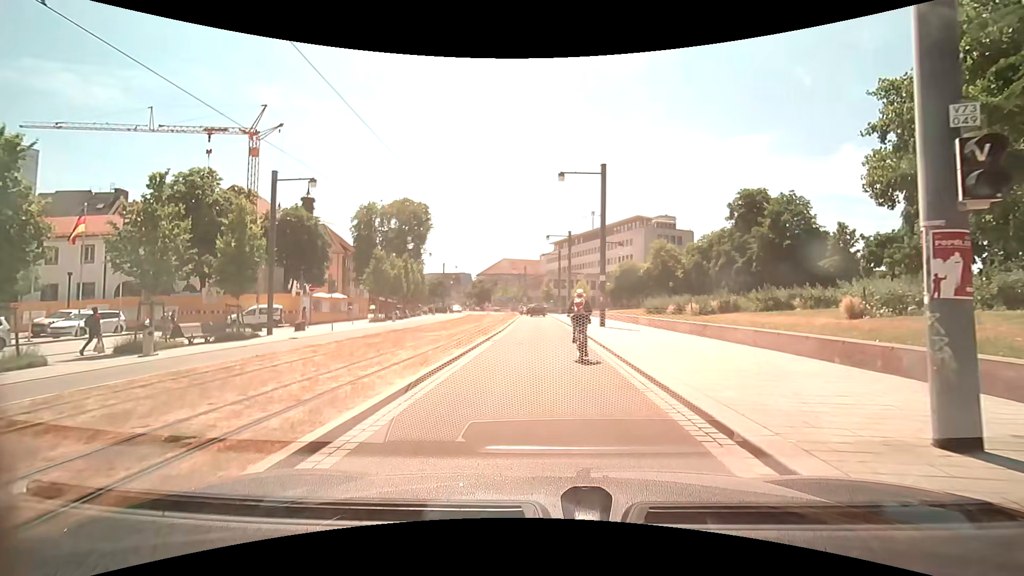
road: residential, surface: asphalt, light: Day
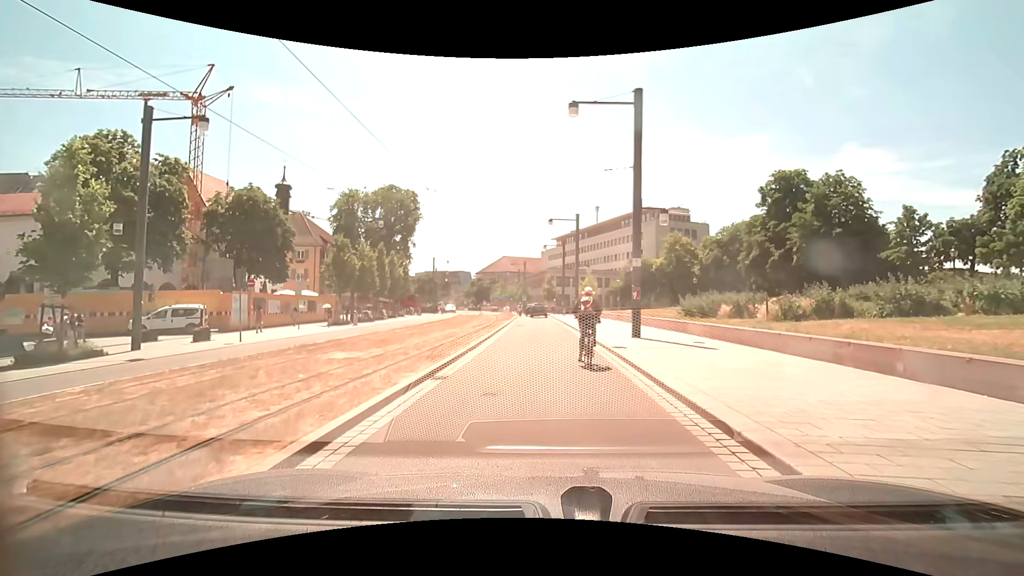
(+0.1, +10.0) m; 0°
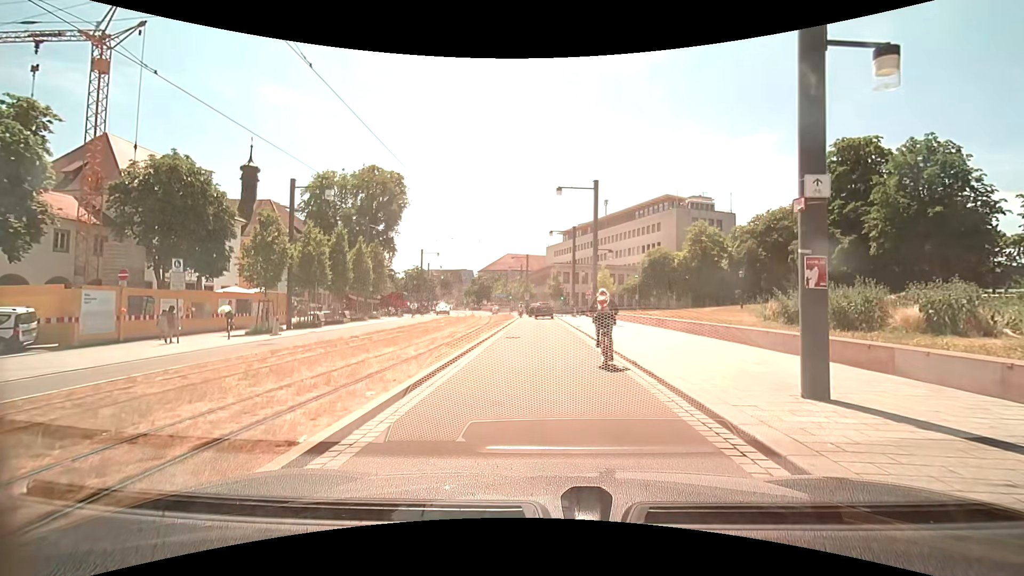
(-0.1, +11.8) m; -1°
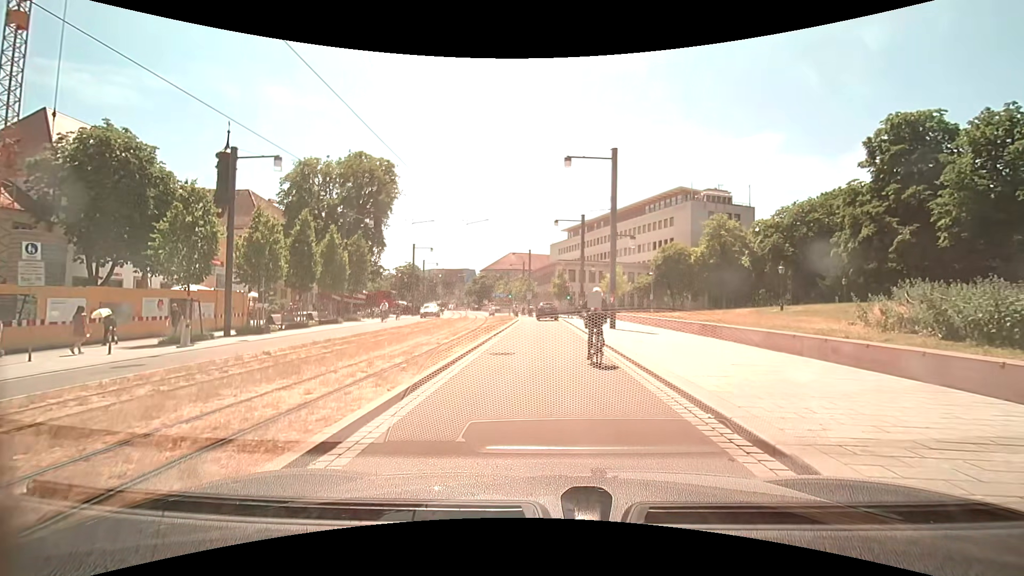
(0.0, +6.8) m; -1°
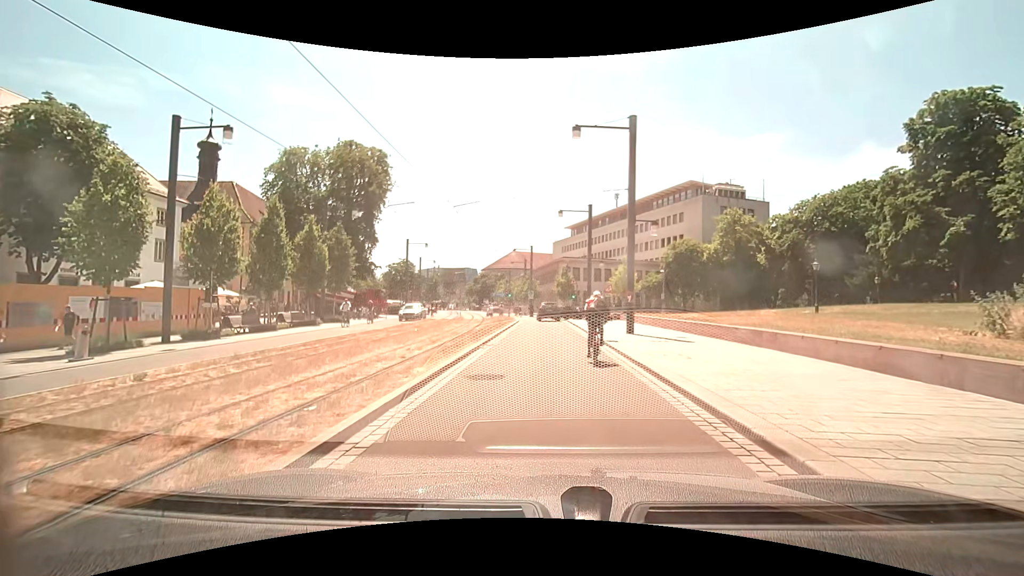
(0.0, +4.5) m; 0°
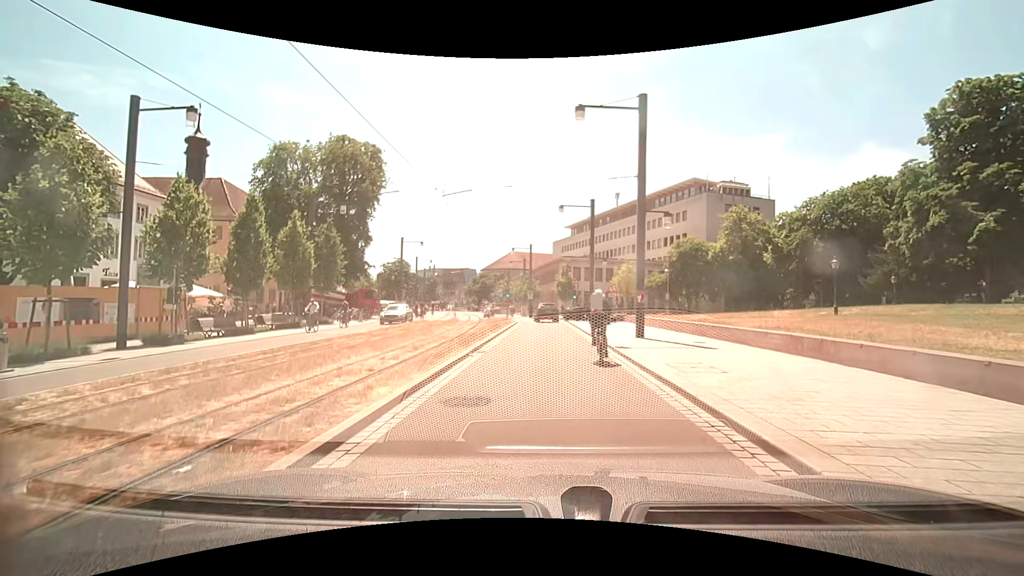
(0.0, +2.3) m; +1°
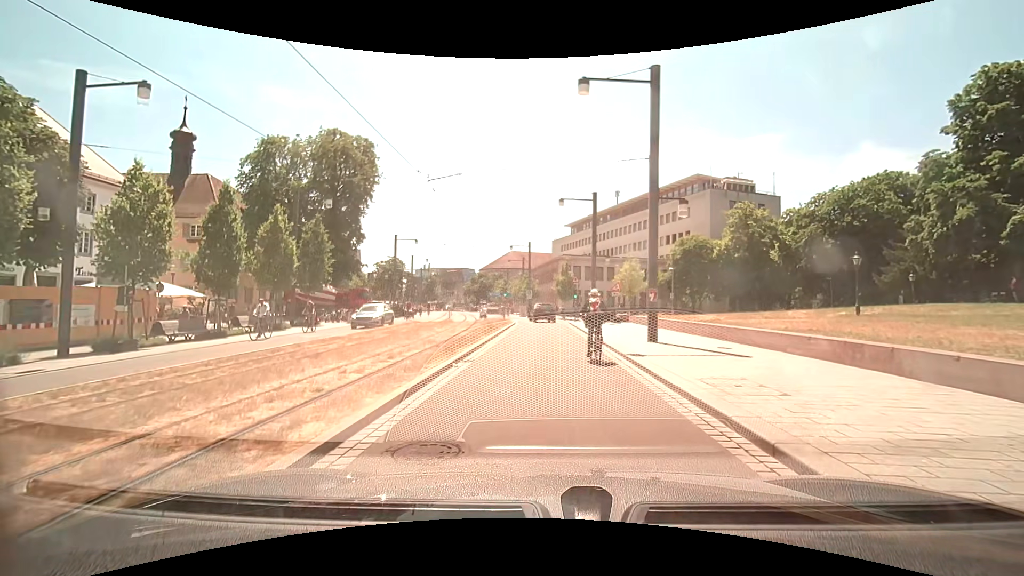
(0.0, +2.3) m; 0°
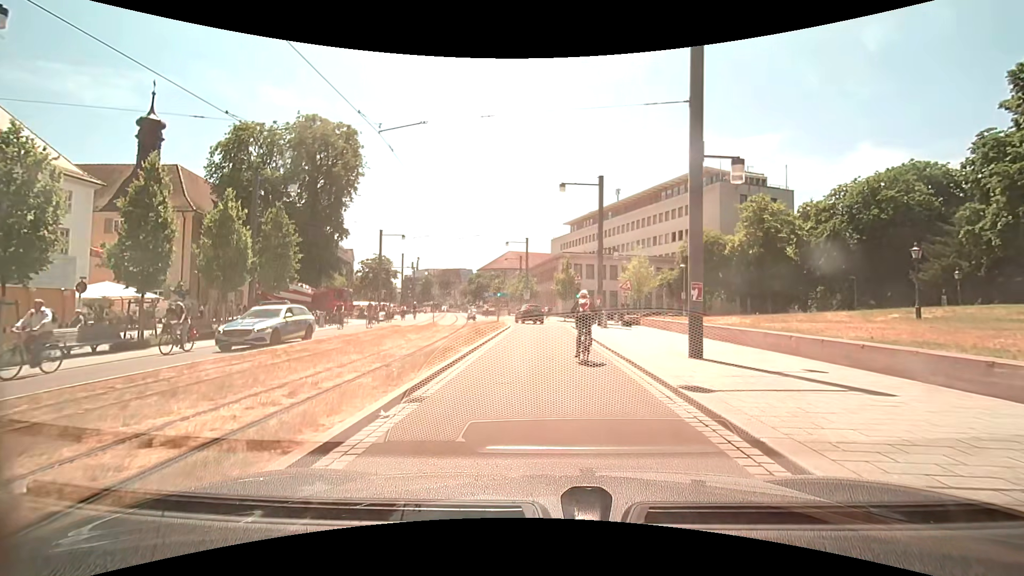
(0.0, +4.9) m; +1°
